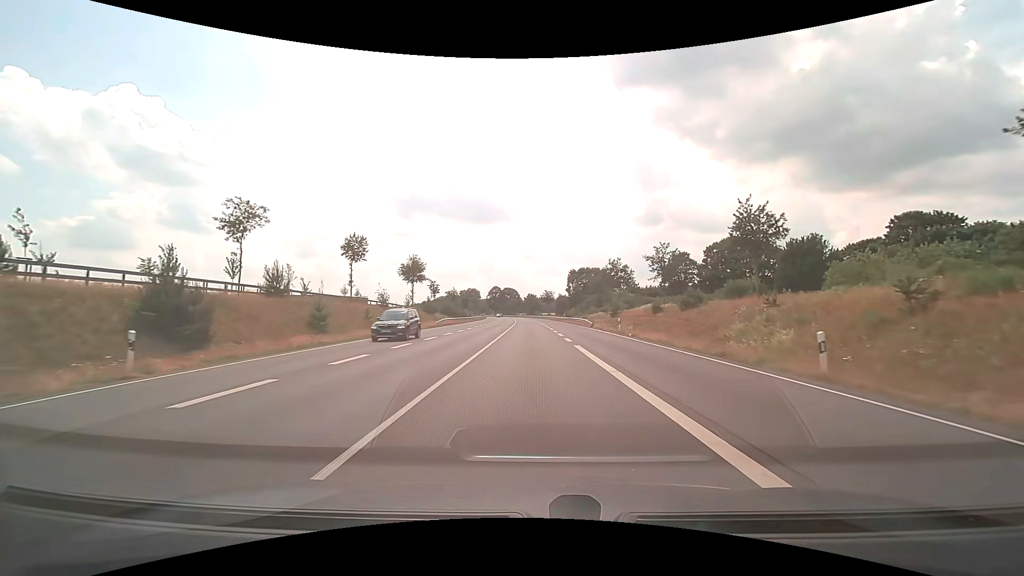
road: trunk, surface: asphalt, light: Day
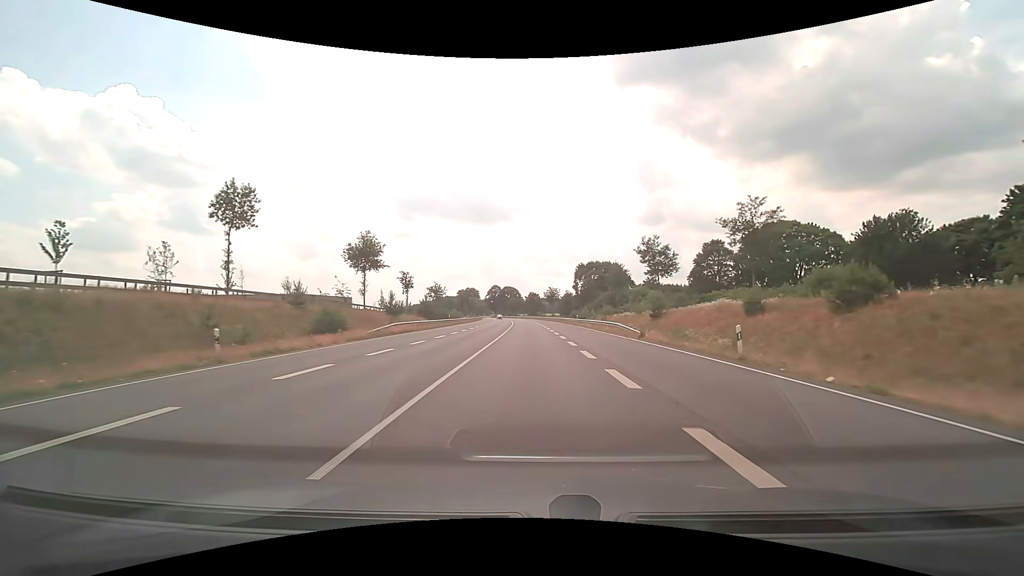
(0.0, +21.1) m; 0°
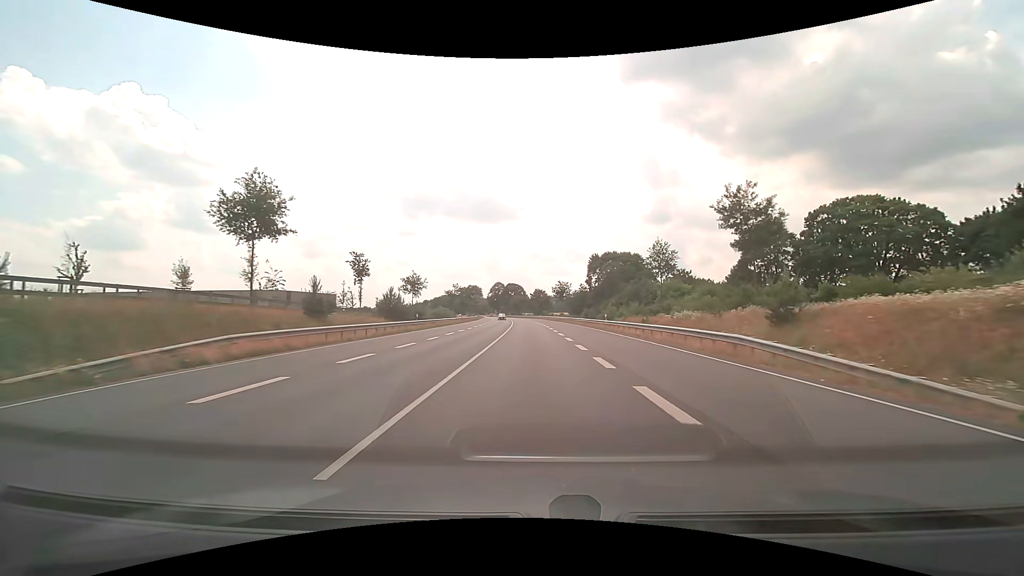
(-0.1, +21.0) m; -1°
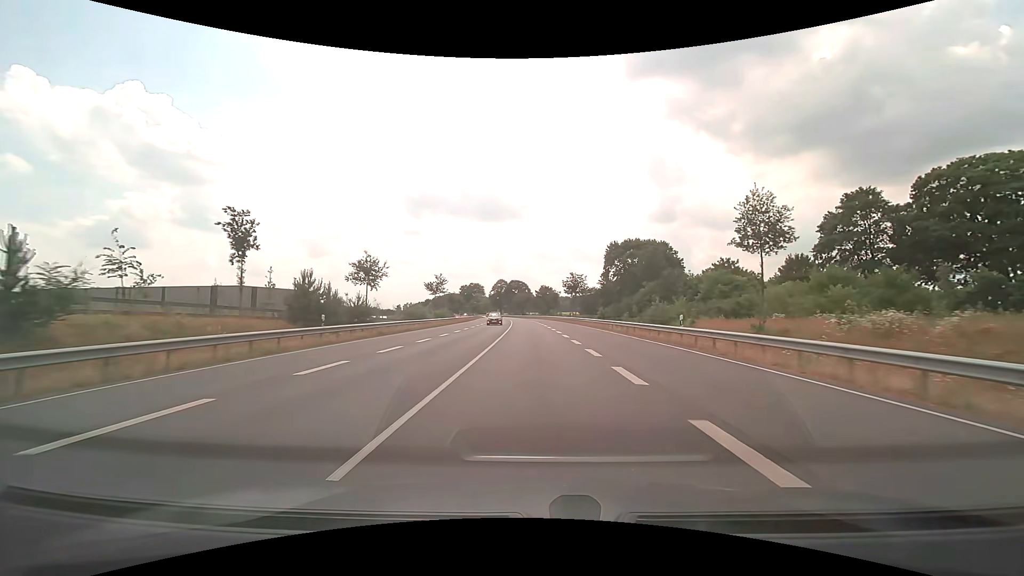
(-0.1, +21.0) m; -1°
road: primary
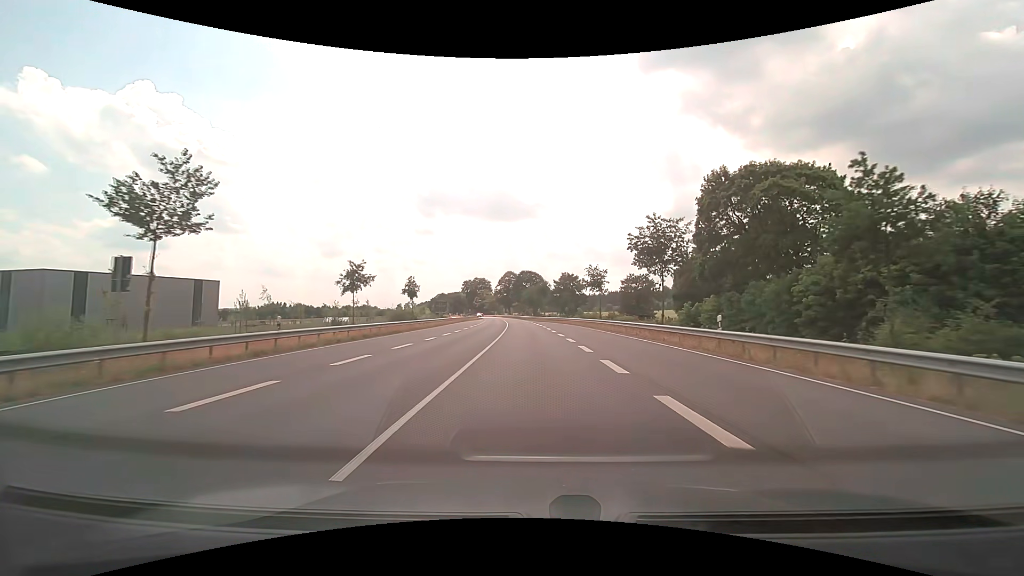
(-0.7, +52.5) m; -2°
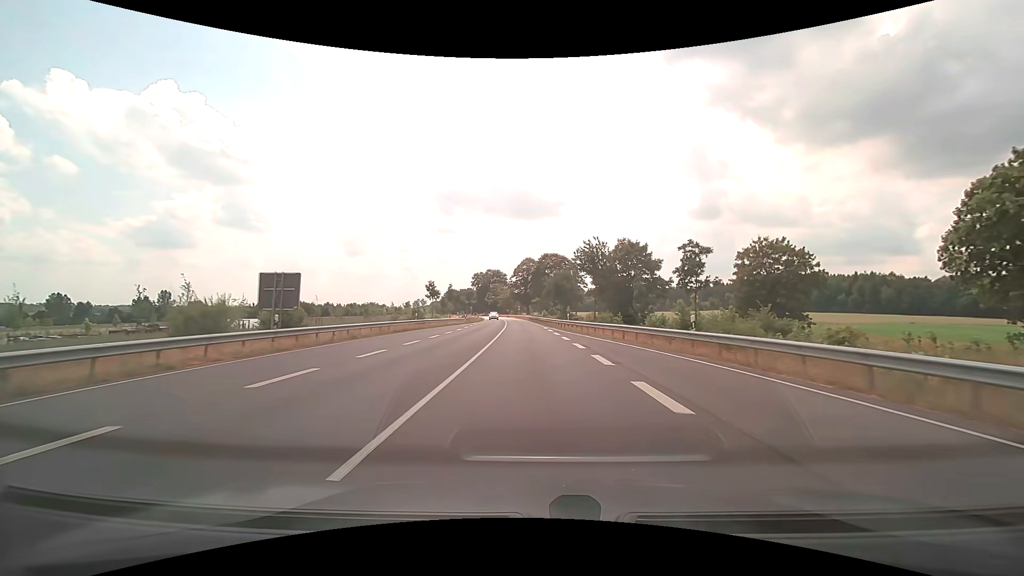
(-1.1, +52.7) m; -3°
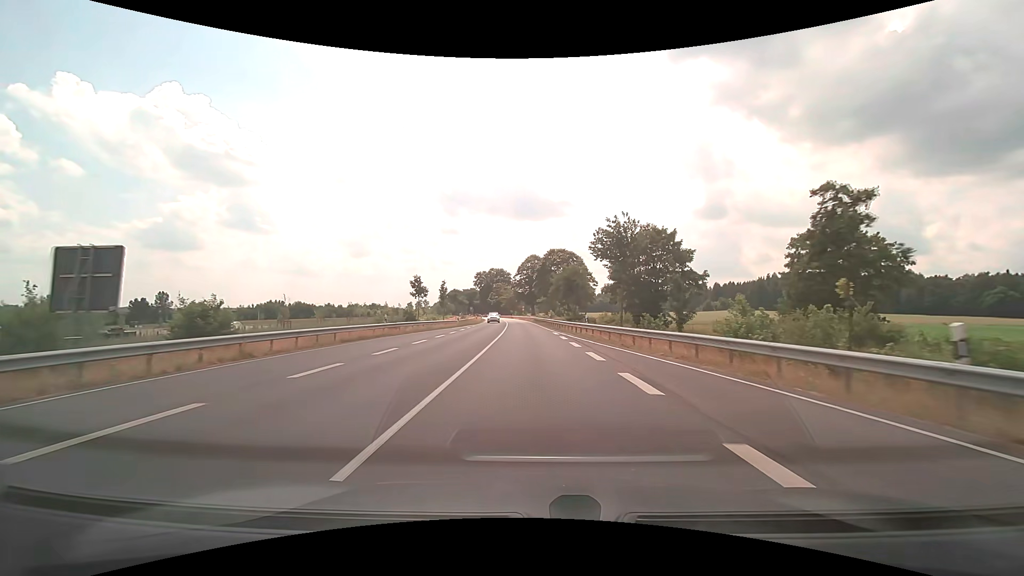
(-0.1, +10.5) m; -1°
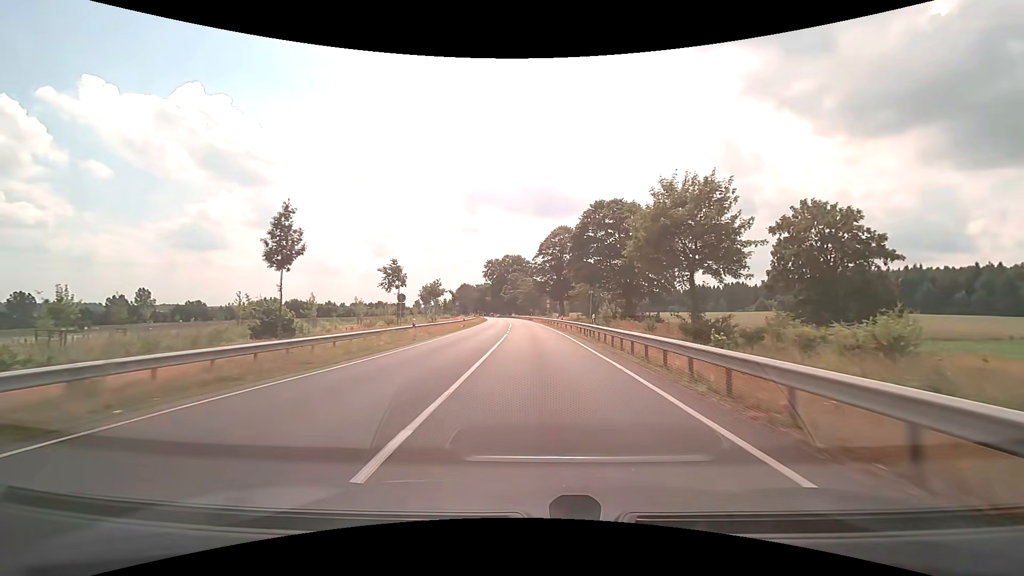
(-1.2, +52.2) m; -2°
(0, +10) (0, +20) (0, +30) (-1, +40) (-1, +50) (-1, +60) (-2, +70) (-2, +80) (-3, +90) (-4, +100) m
